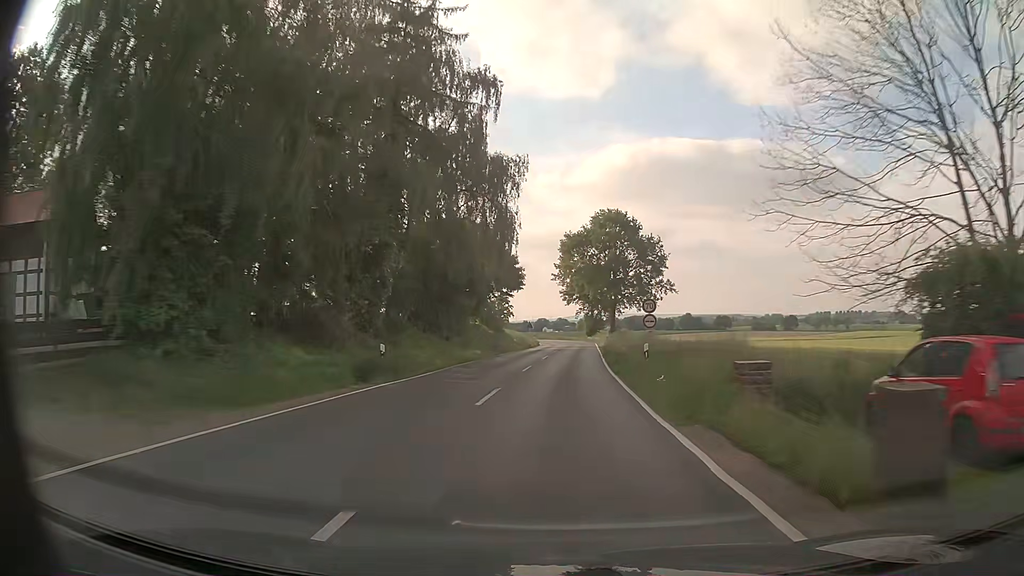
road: primary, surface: asphalt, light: Day
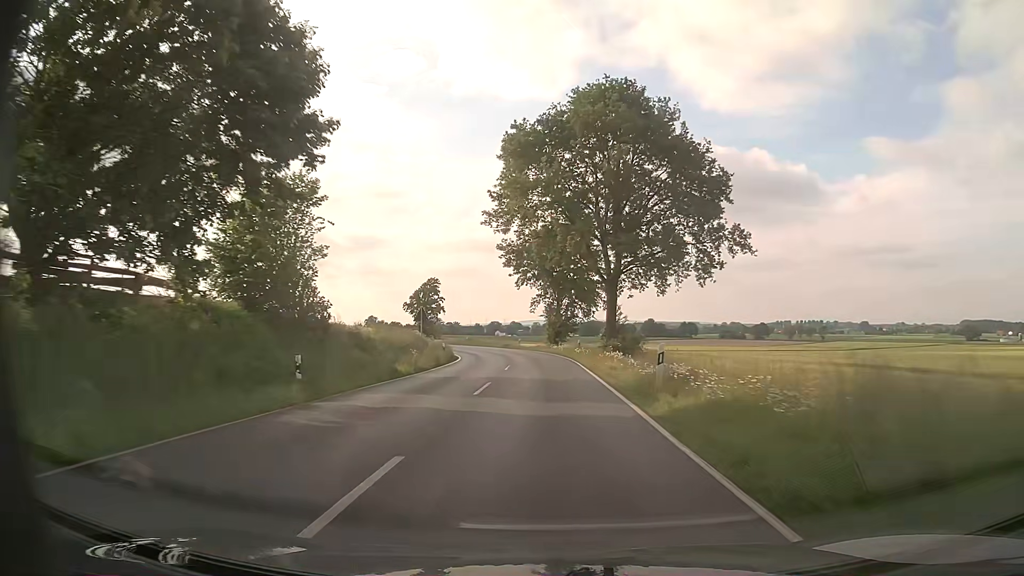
(+1.6, +45.1) m; +4°
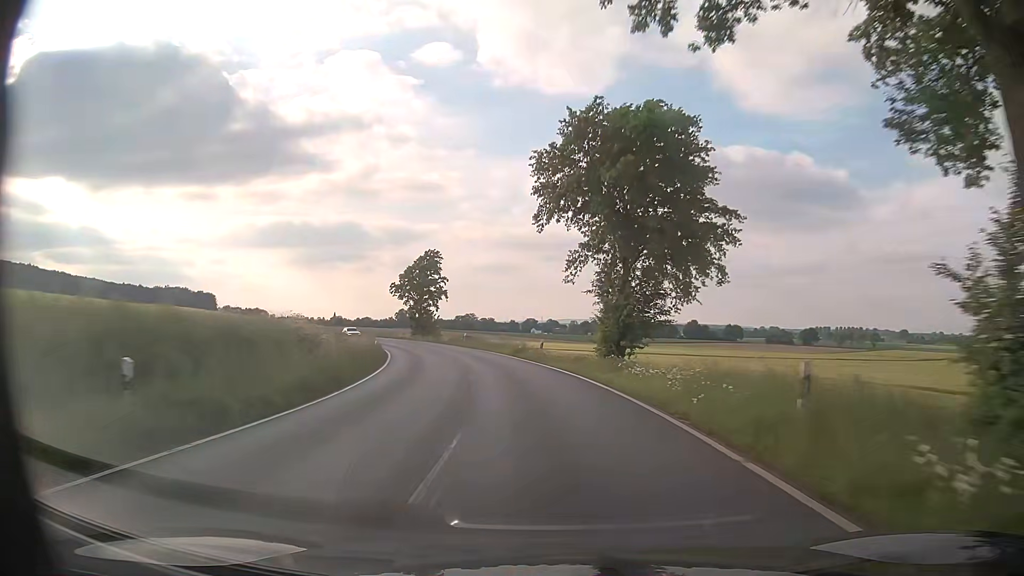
(-0.6, +33.6) m; -3°
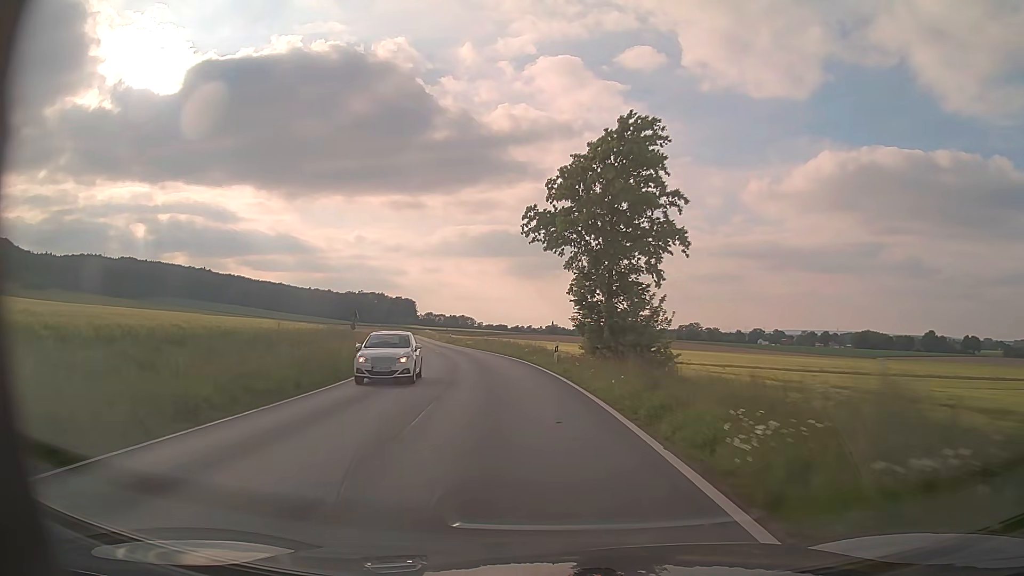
(-8.4, +54.7) m; -19°
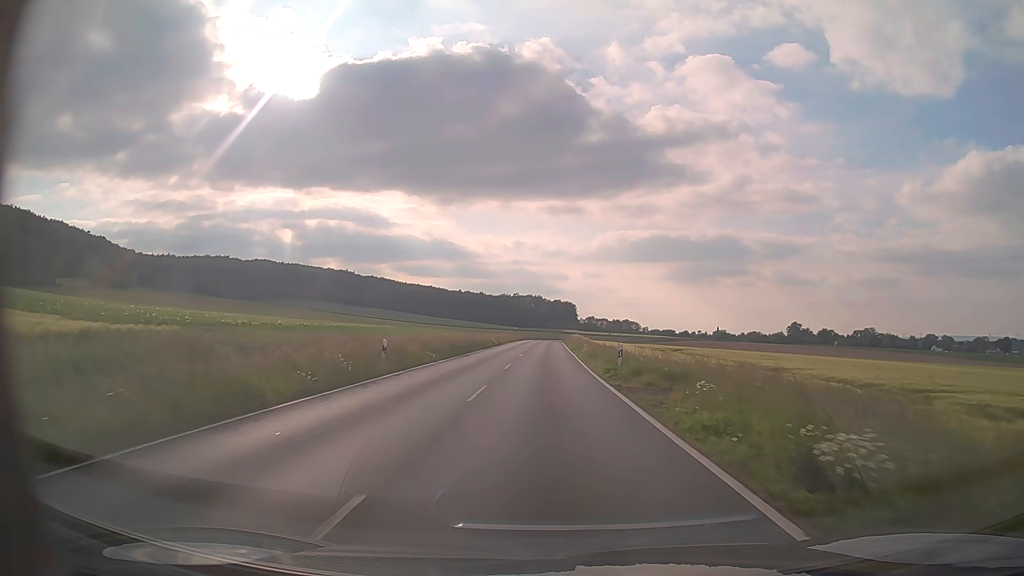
(-7.6, +54.7) m; -13°
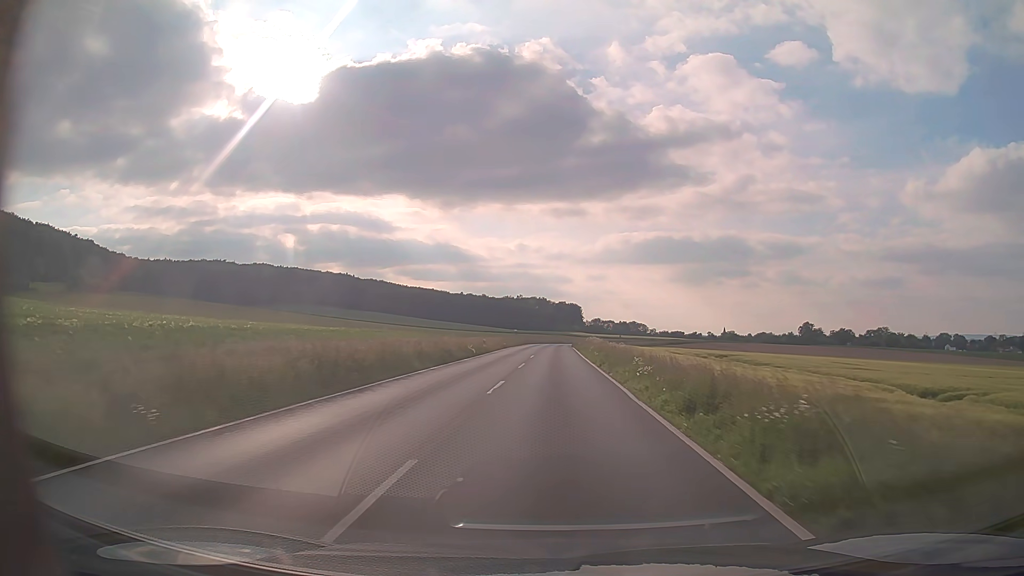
(-0.1, +22.2) m; -1°
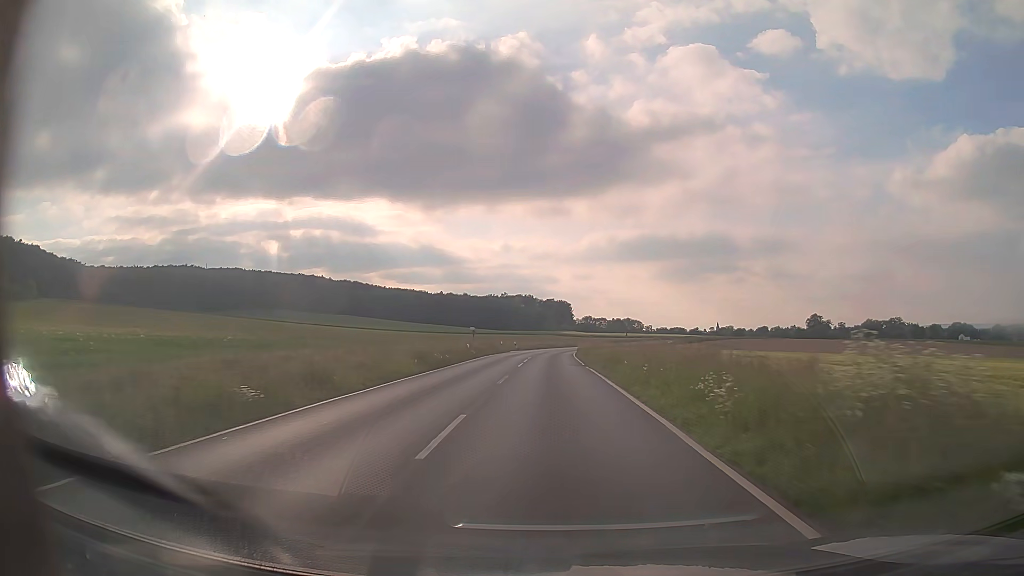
(+0.8, +55.4) m; +1°
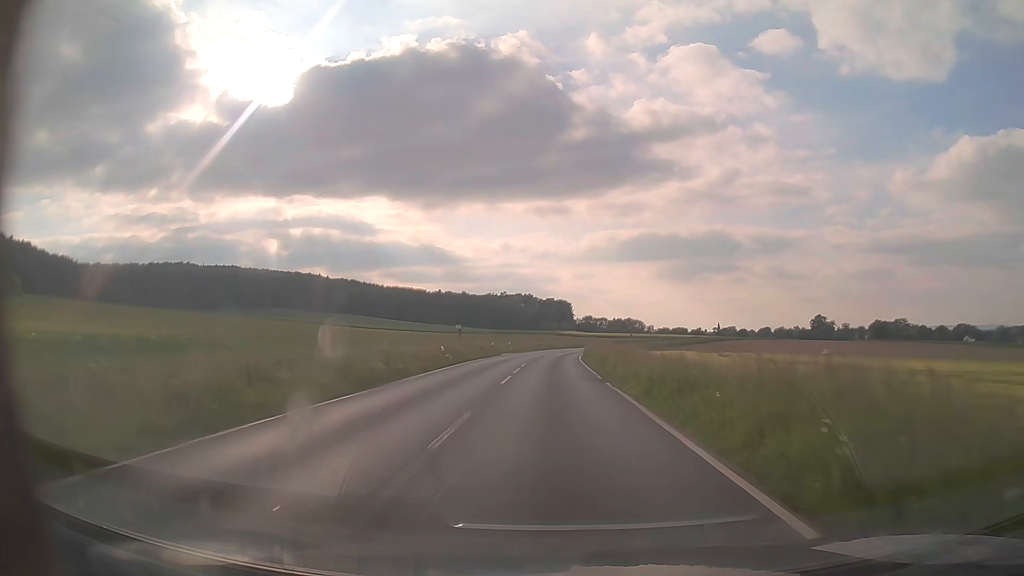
(0.0, +11.1) m; 0°
(0, +10) (0, +20) (0, +30) (0, +40) (+1, +50) (+2, +60) (+3, +70) (+4, +80) (+5, +90) (+7, +100) m
